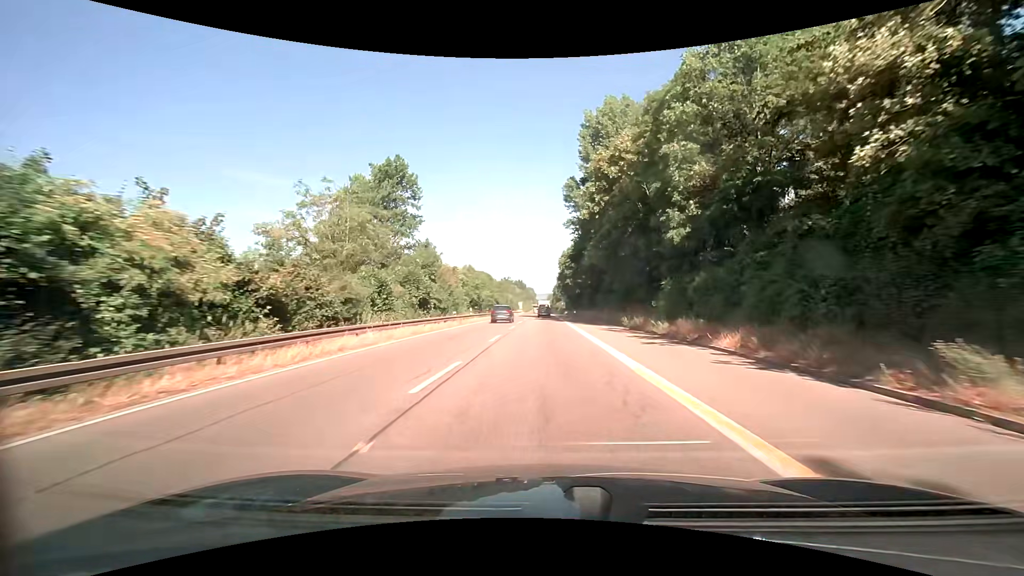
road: trunk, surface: asphalt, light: Day
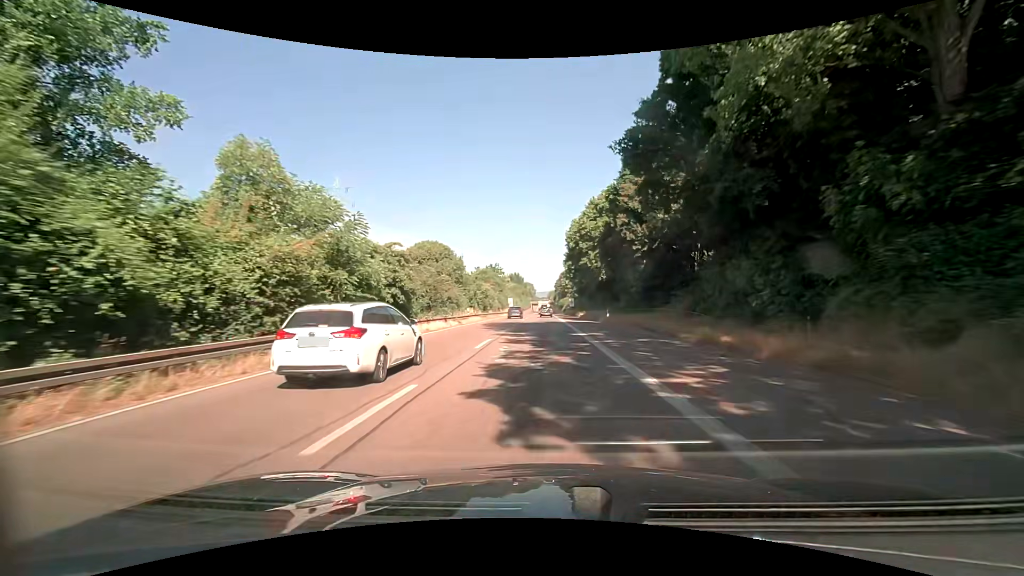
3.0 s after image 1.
(-0.1, +49.1) m; 0°
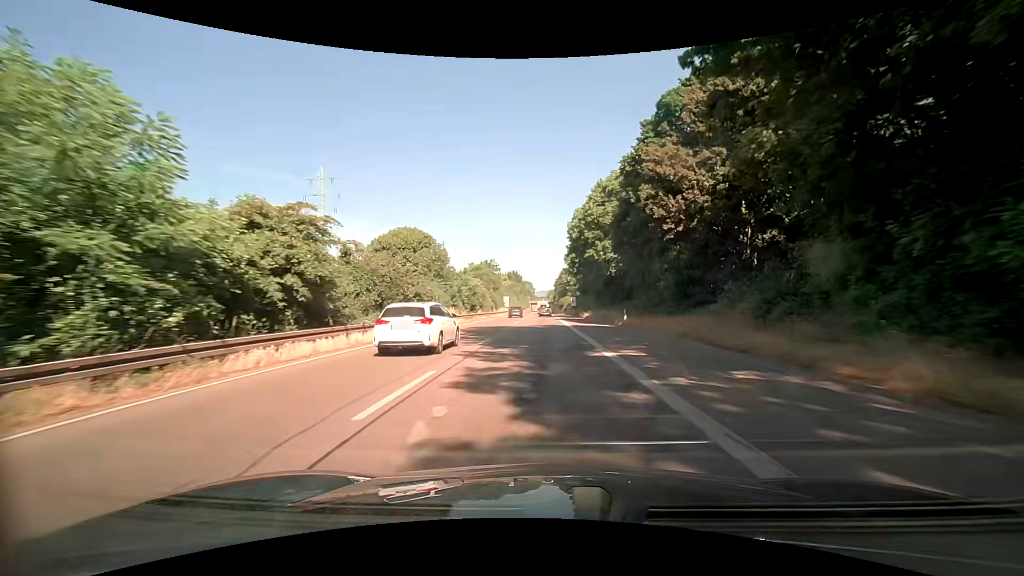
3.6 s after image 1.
(0.0, +10.2) m; 0°
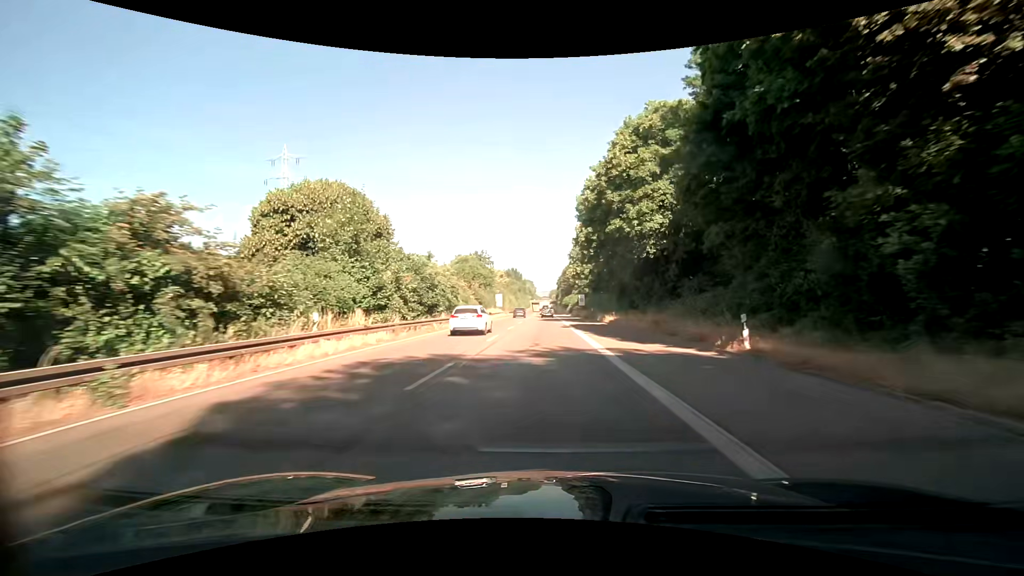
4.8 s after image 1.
(-0.1, +20.7) m; 0°
